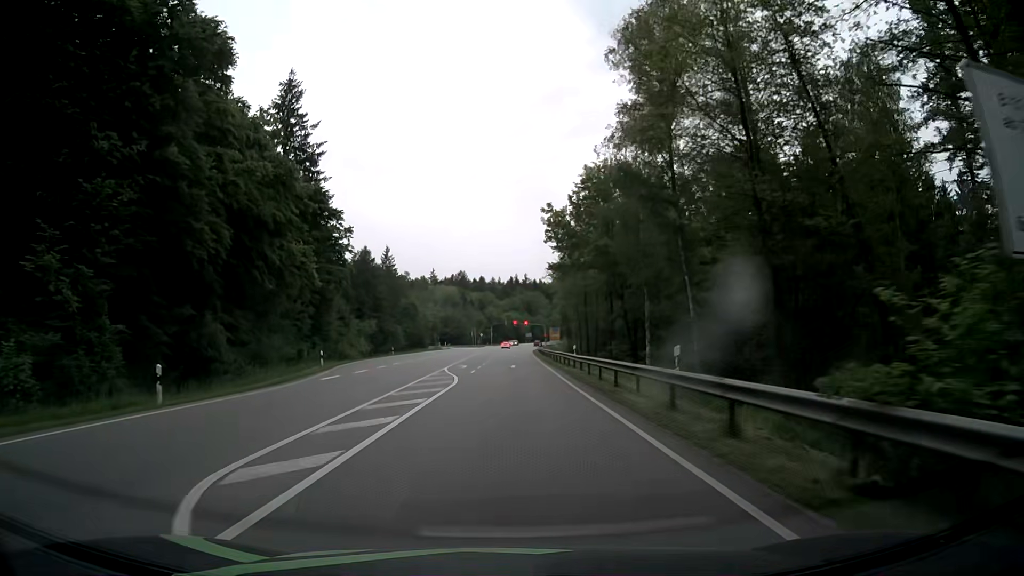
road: secondary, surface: asphalt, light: Day
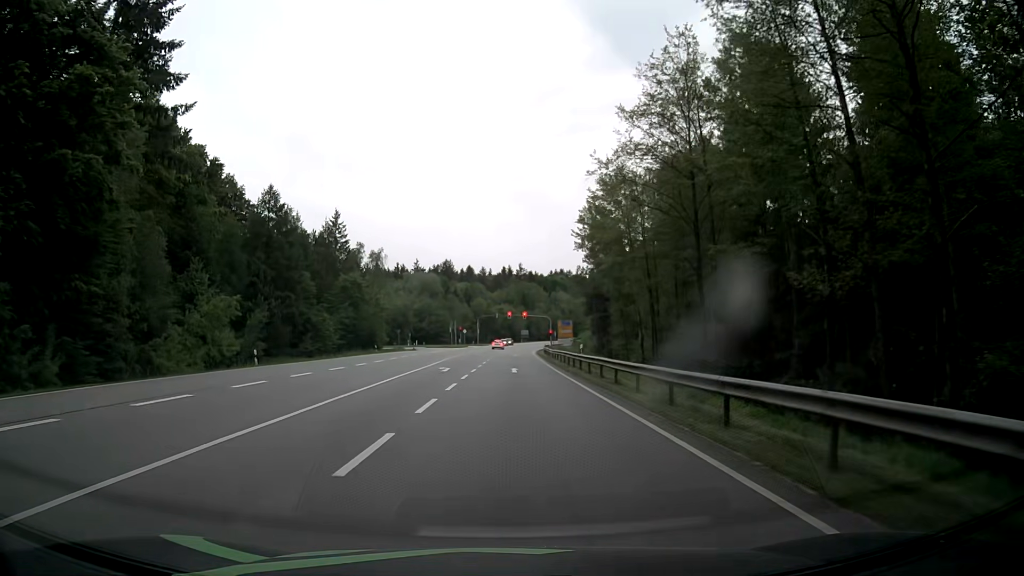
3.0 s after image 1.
(+0.3, +42.9) m; +1°
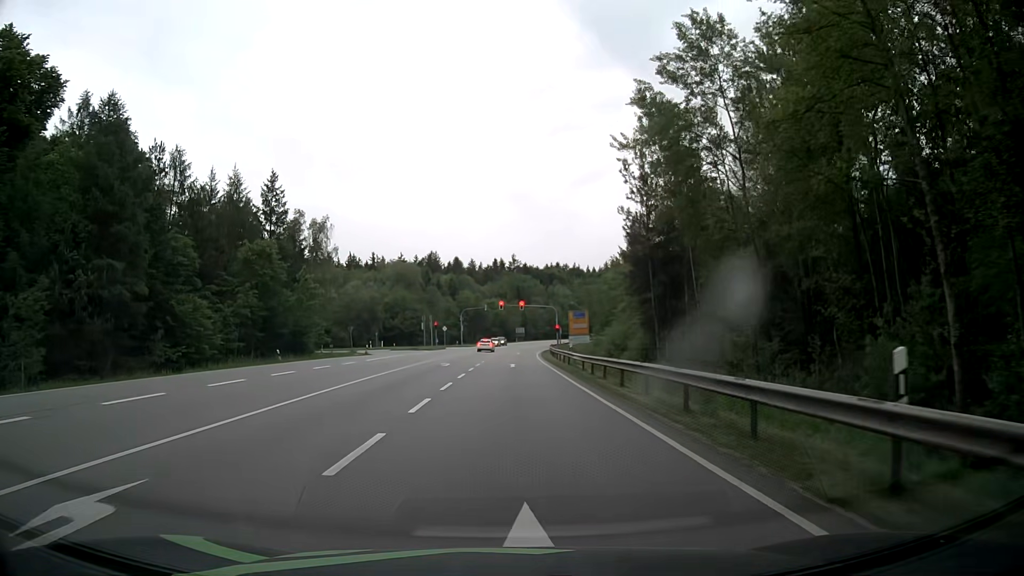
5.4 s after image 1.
(+0.2, +29.6) m; 0°
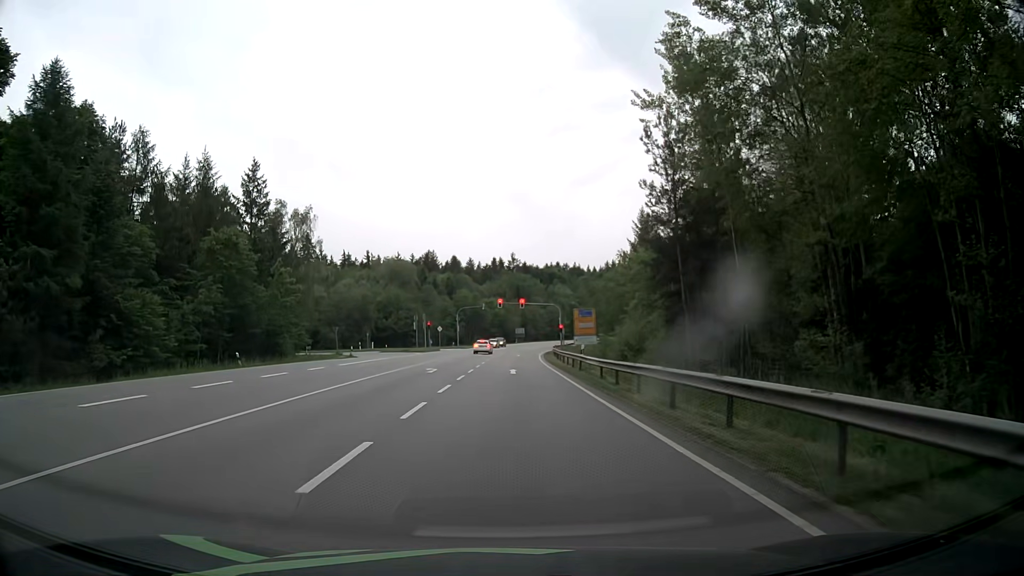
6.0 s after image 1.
(0.0, +6.8) m; 0°
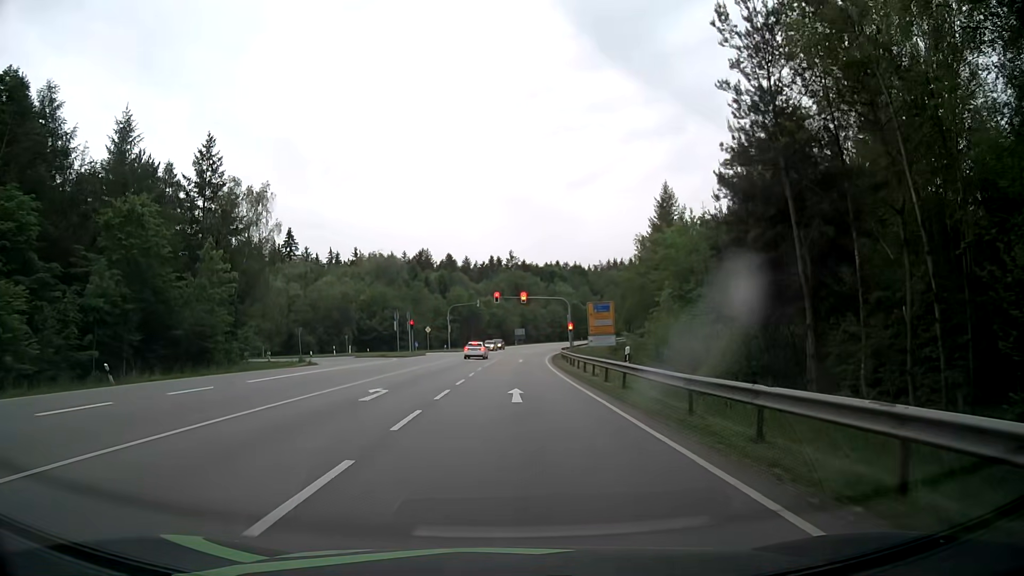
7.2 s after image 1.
(0.0, +13.3) m; 0°
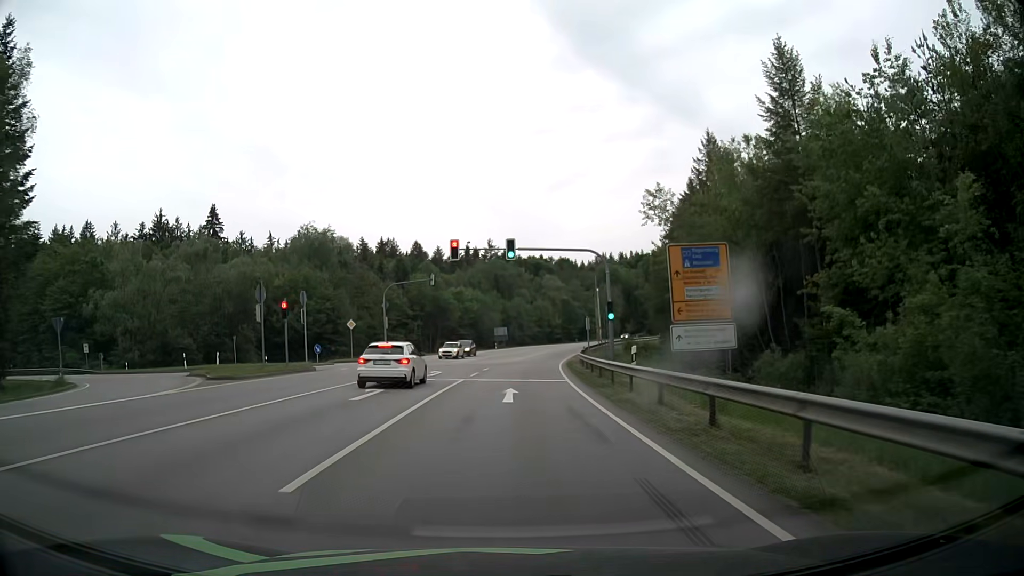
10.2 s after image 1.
(+0.5, +34.7) m; +2°
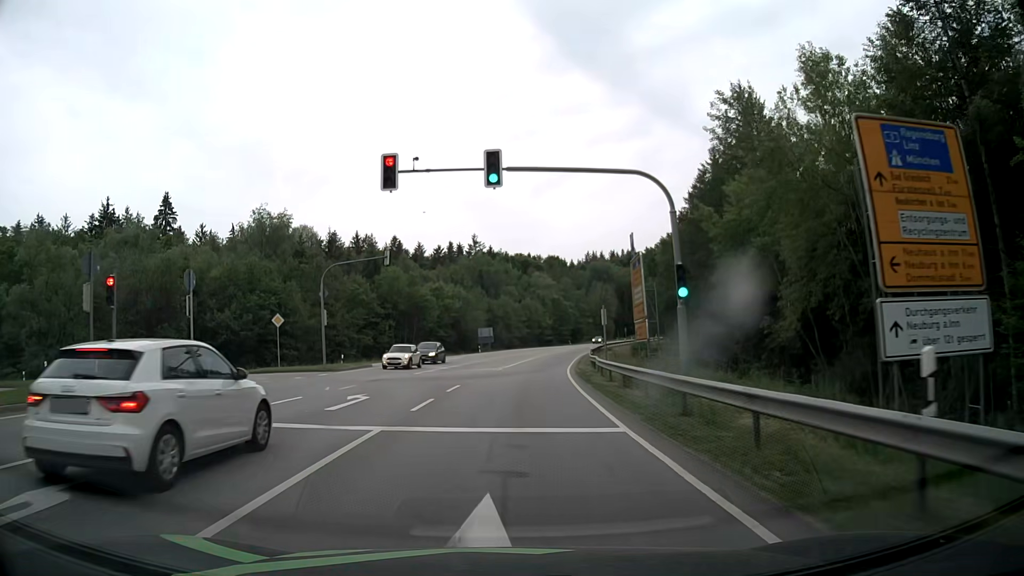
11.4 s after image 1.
(+0.1, +14.8) m; +1°
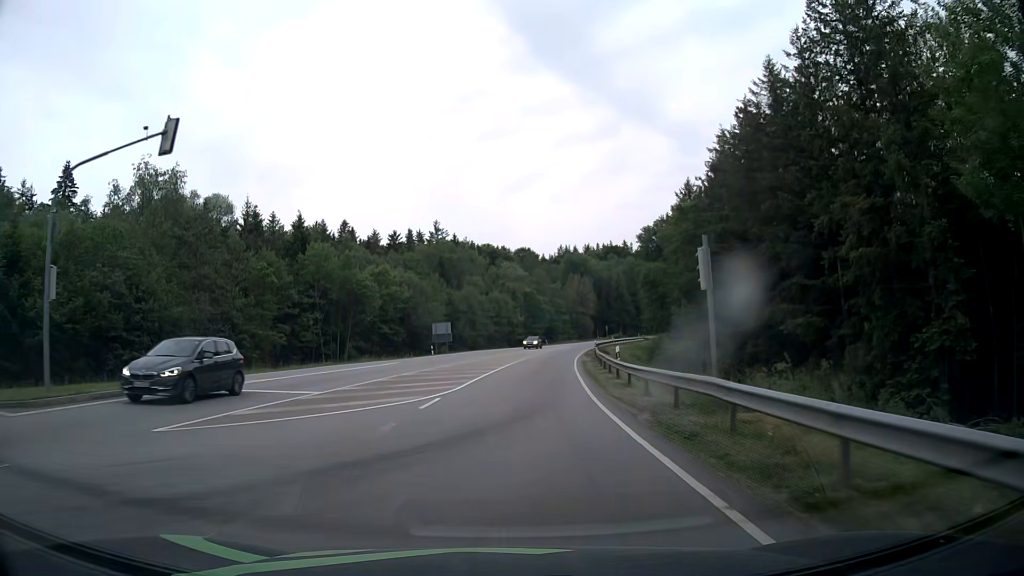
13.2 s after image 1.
(+0.6, +23.2) m; +3°
(0, +10) (0, +20) (+1, +30) (+2, +40) (+3, +50) (+4, +60) (+6, +70) (+7, +80) (+9, +89) (+11, +99) m
